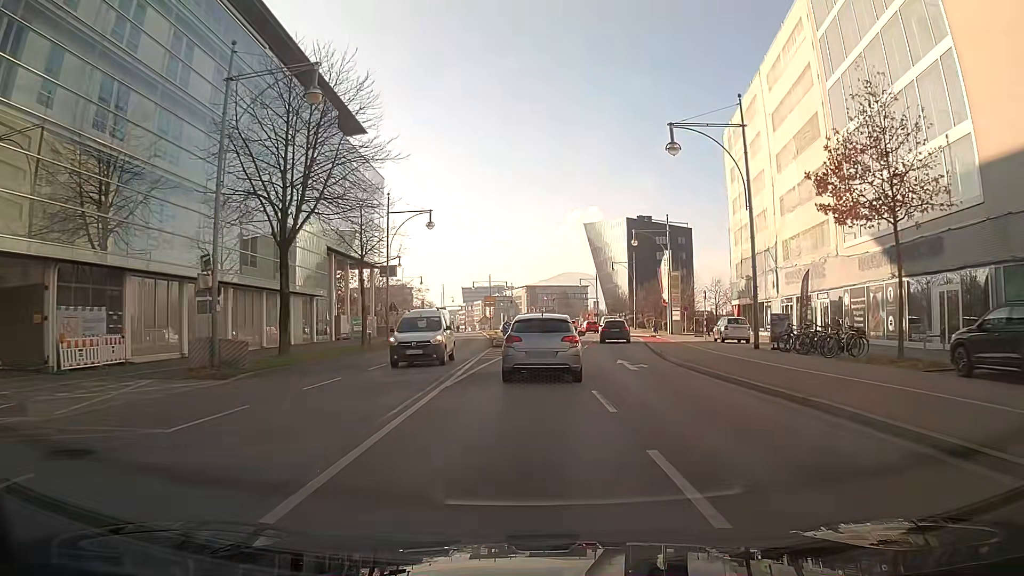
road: primary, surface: asphalt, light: Day
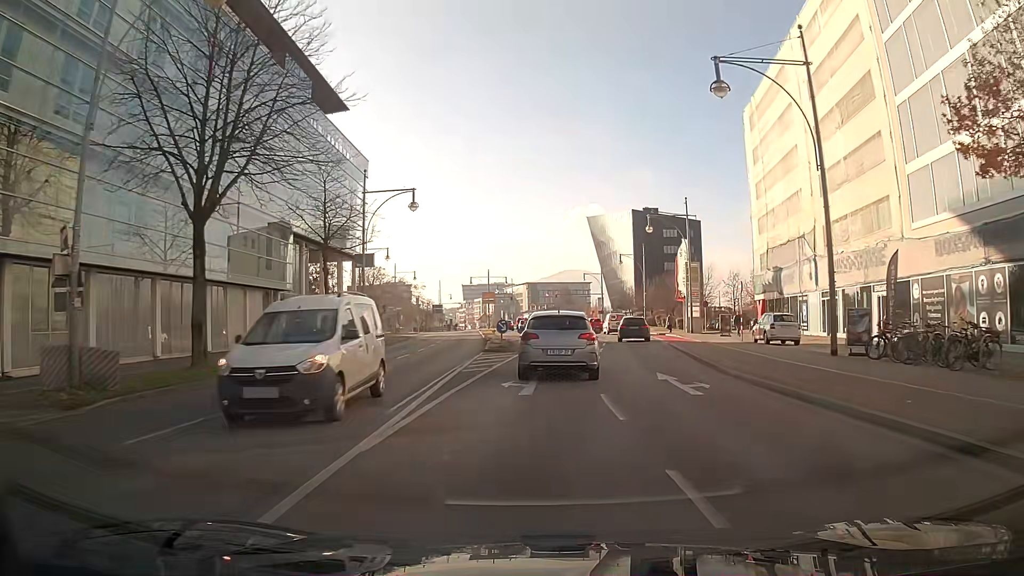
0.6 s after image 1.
(0.0, +7.2) m; +1°
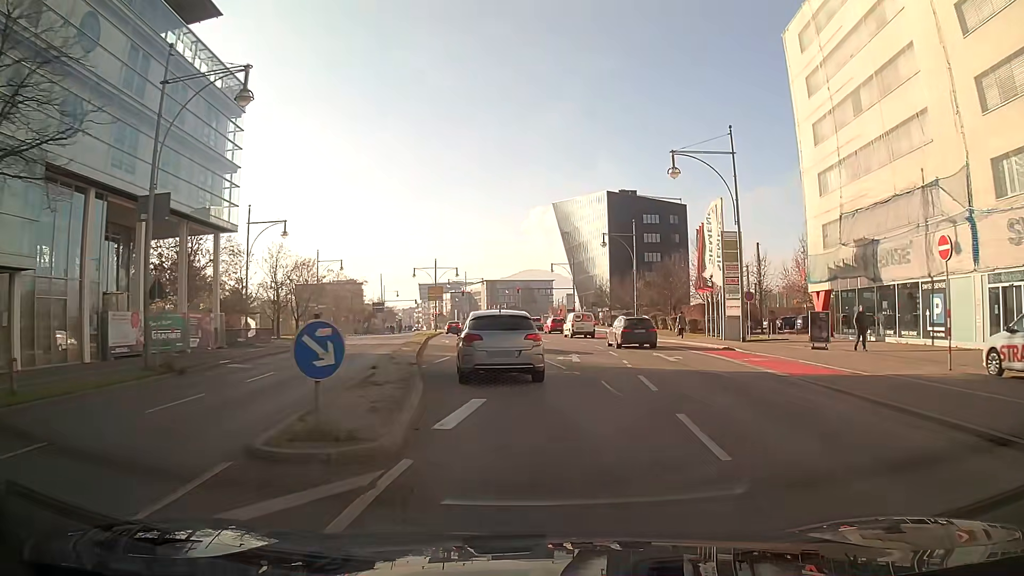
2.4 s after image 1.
(+0.4, +20.9) m; +2°
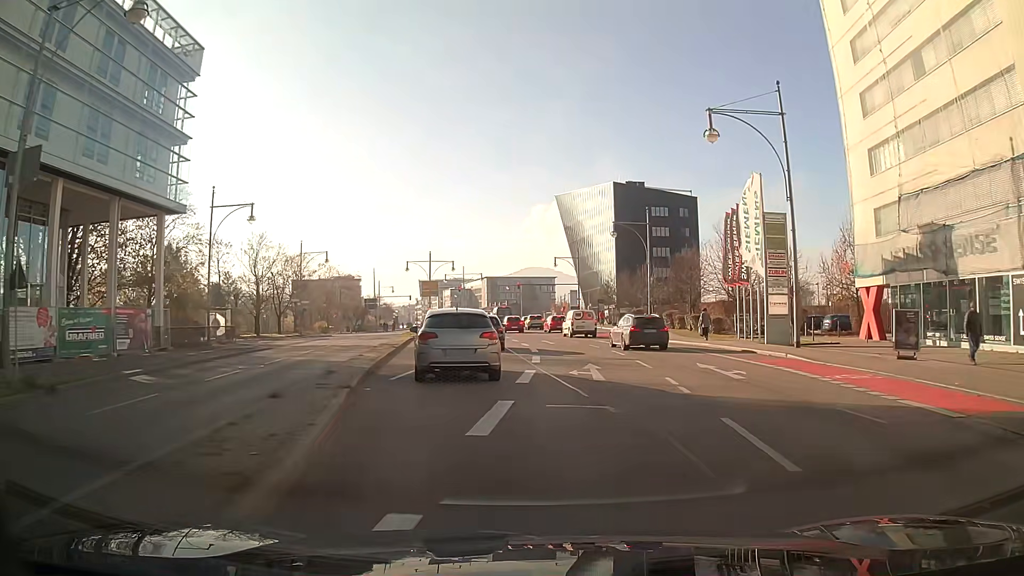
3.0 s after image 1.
(0.0, +6.8) m; 0°
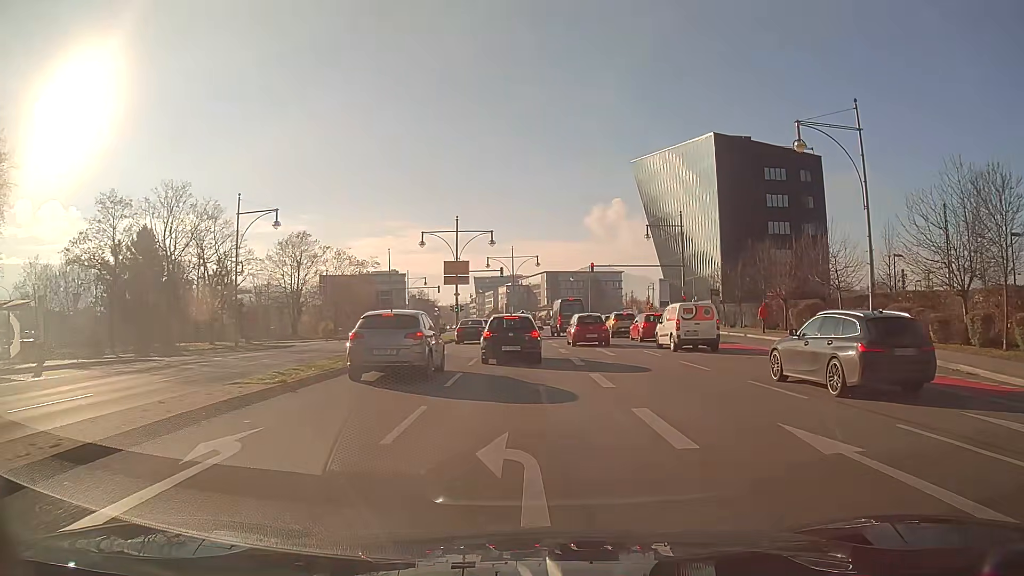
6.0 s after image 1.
(-1.4, +30.8) m; -5°
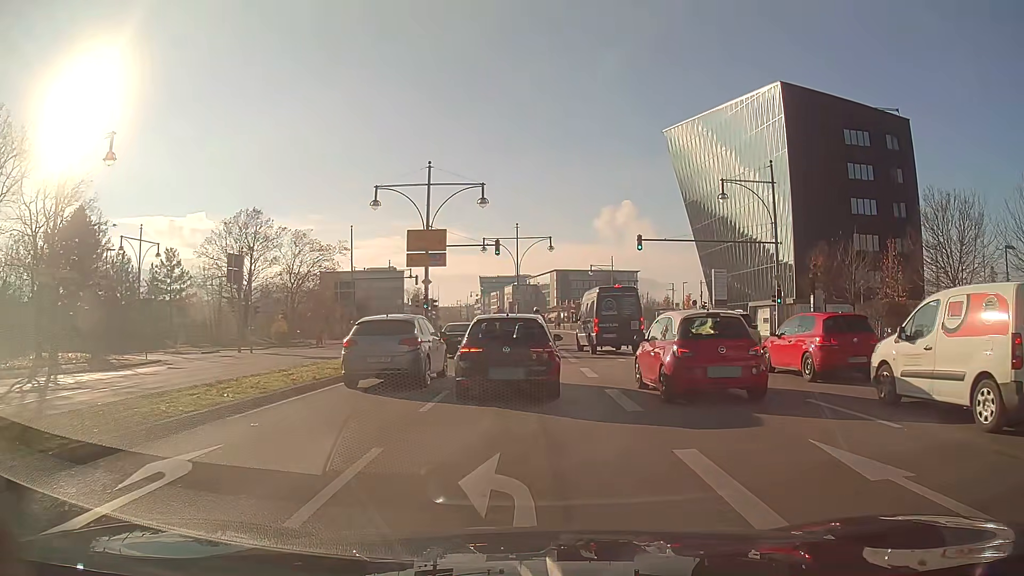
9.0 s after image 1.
(-0.1, +21.0) m; 0°
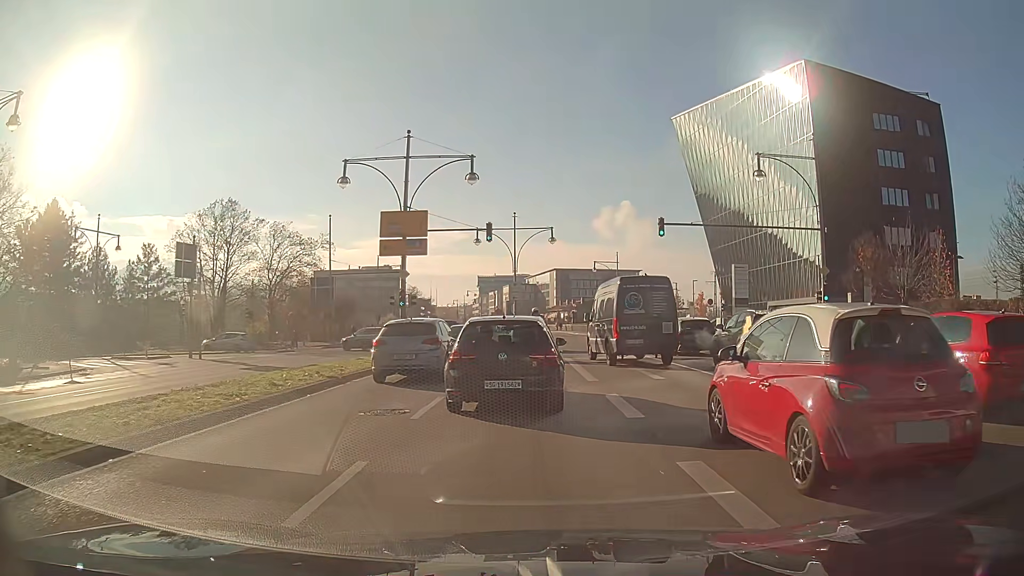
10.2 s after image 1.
(0.0, +6.6) m; 0°
(0, +10) (0, +20) (0, +30) (-2, +40) (-8, +47) (-18, +49) (-28, +49) (-38, +48) (-48, +48) (-58, +47) m
